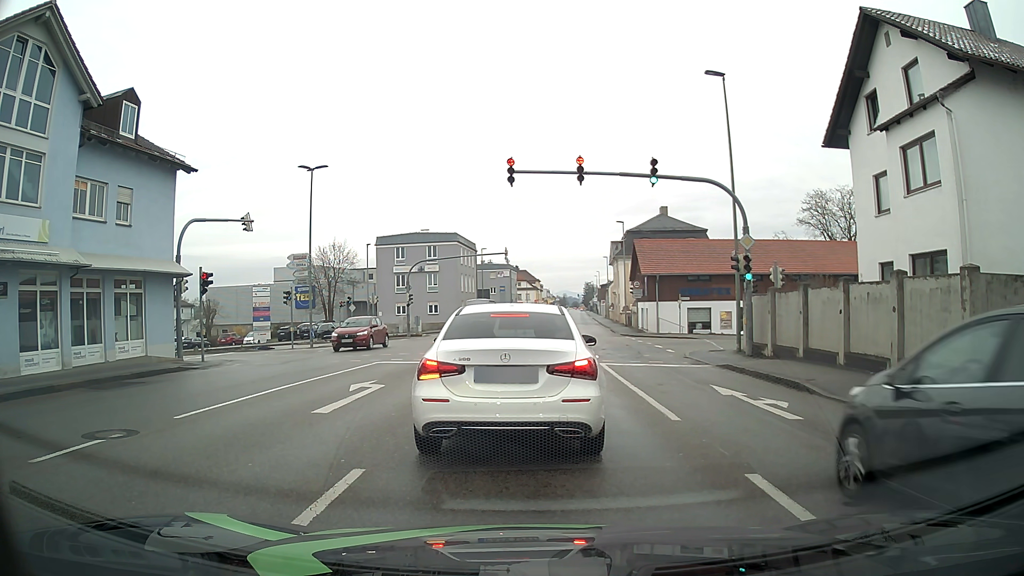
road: tertiary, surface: asphalt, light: Day
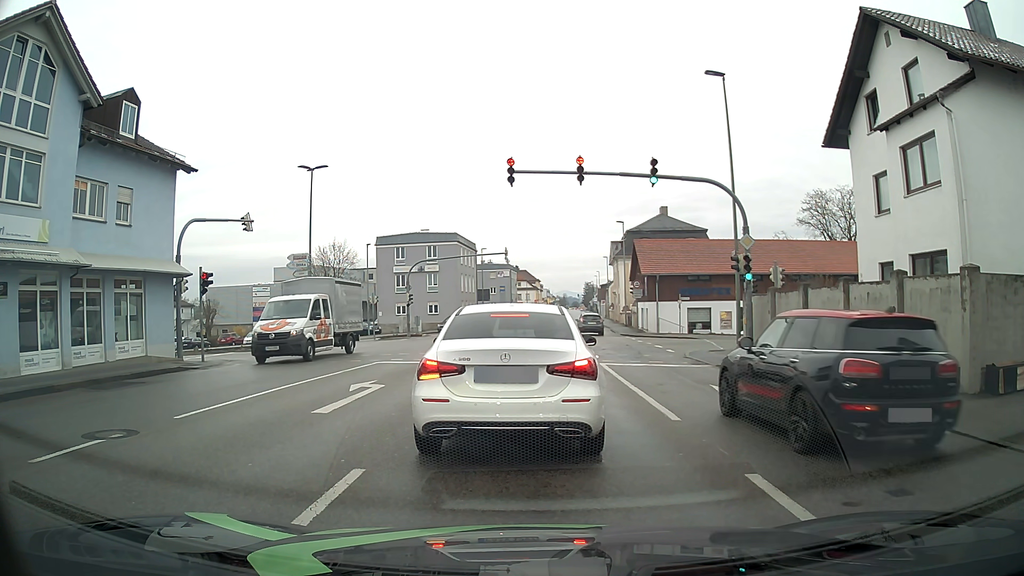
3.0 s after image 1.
(0.0, 0.0) m; 0°
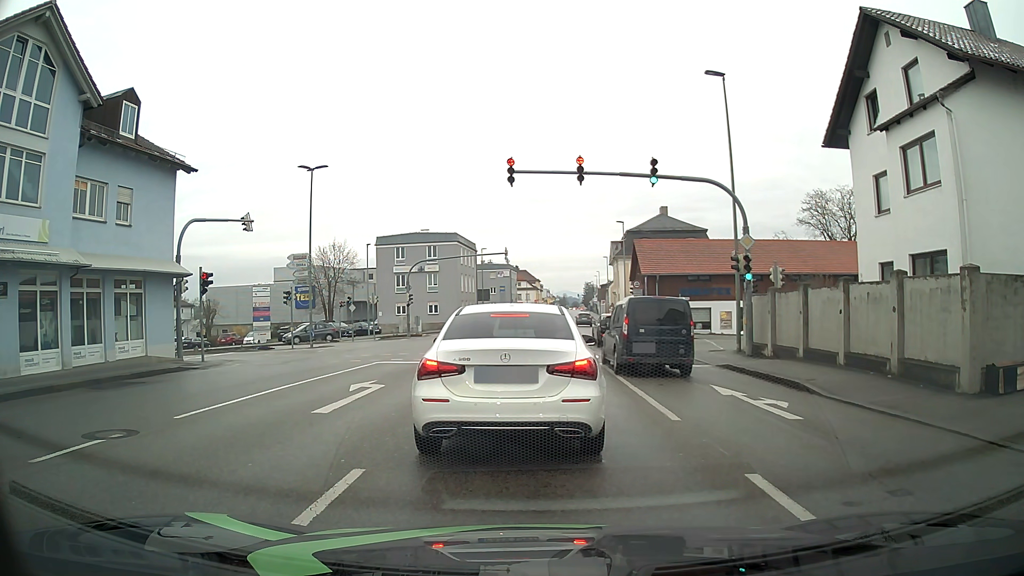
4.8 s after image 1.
(0.0, 0.0) m; 0°
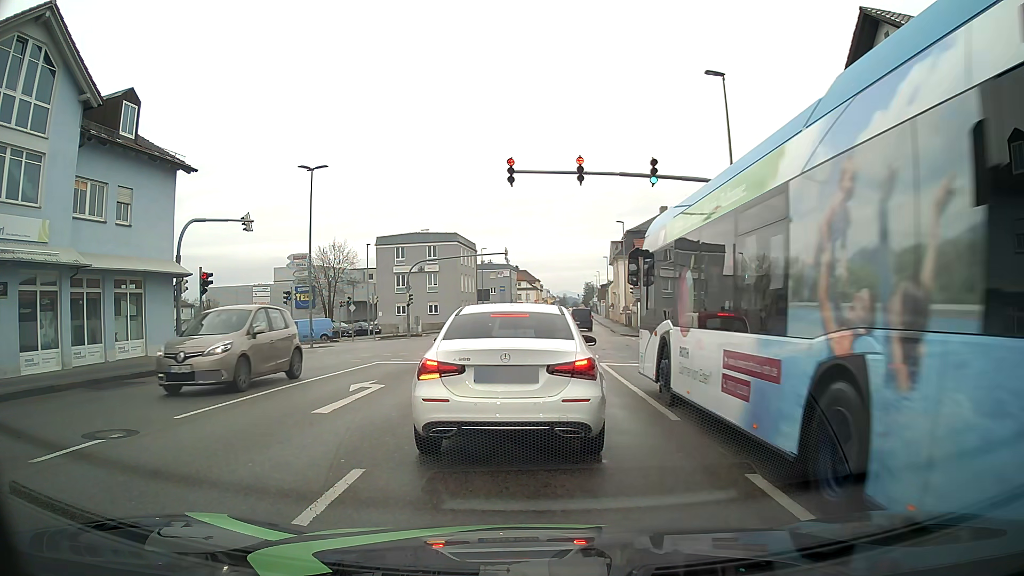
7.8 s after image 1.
(0.0, 0.0) m; 0°
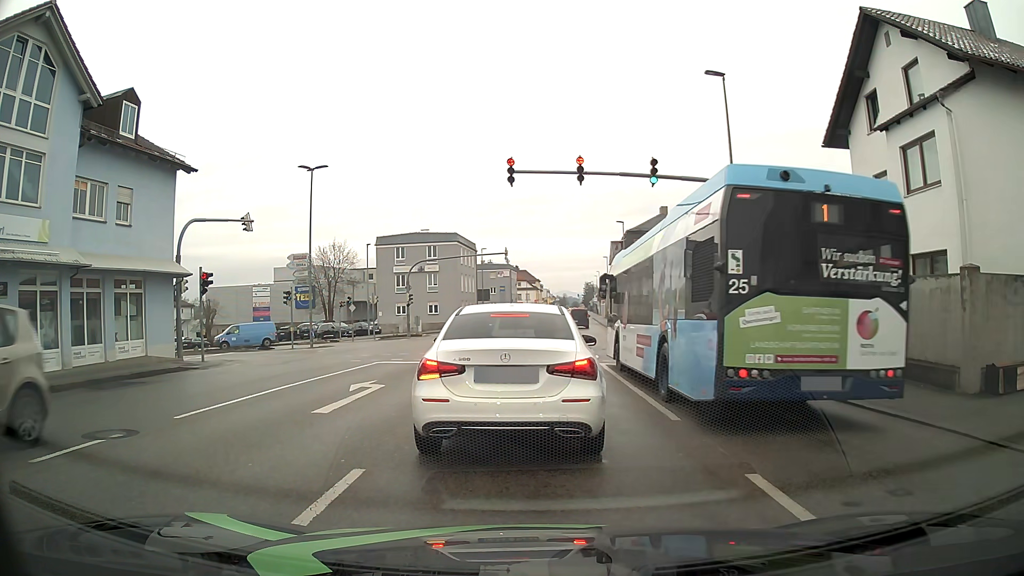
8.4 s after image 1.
(0.0, 0.0) m; 0°
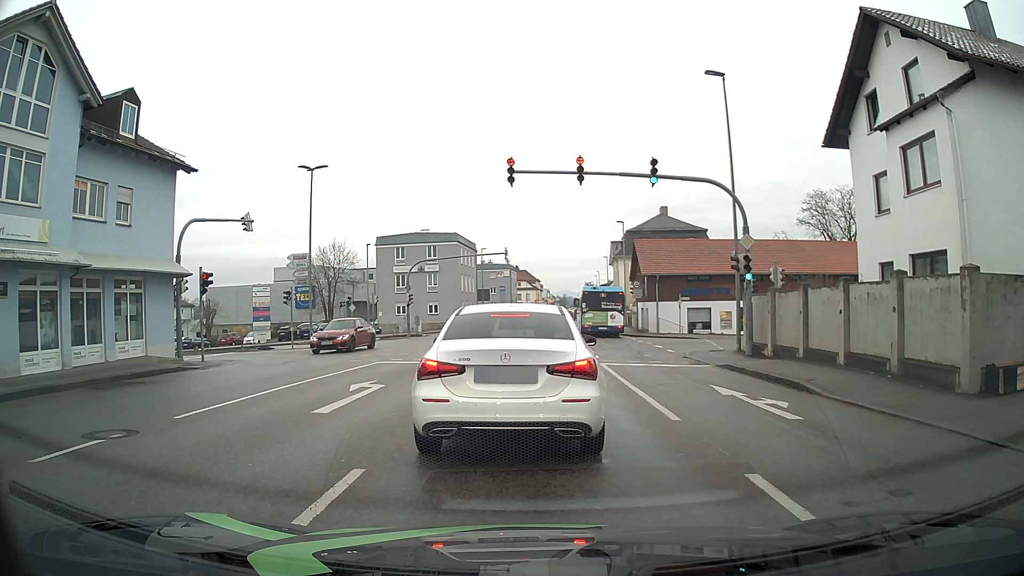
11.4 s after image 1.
(0.0, 0.0) m; 0°
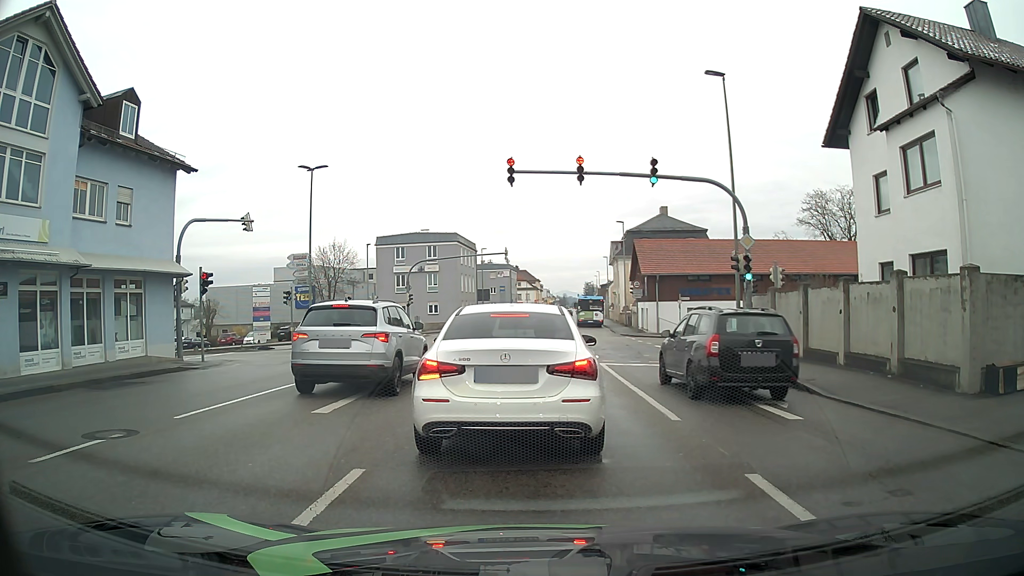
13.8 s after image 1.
(0.0, 0.0) m; 0°
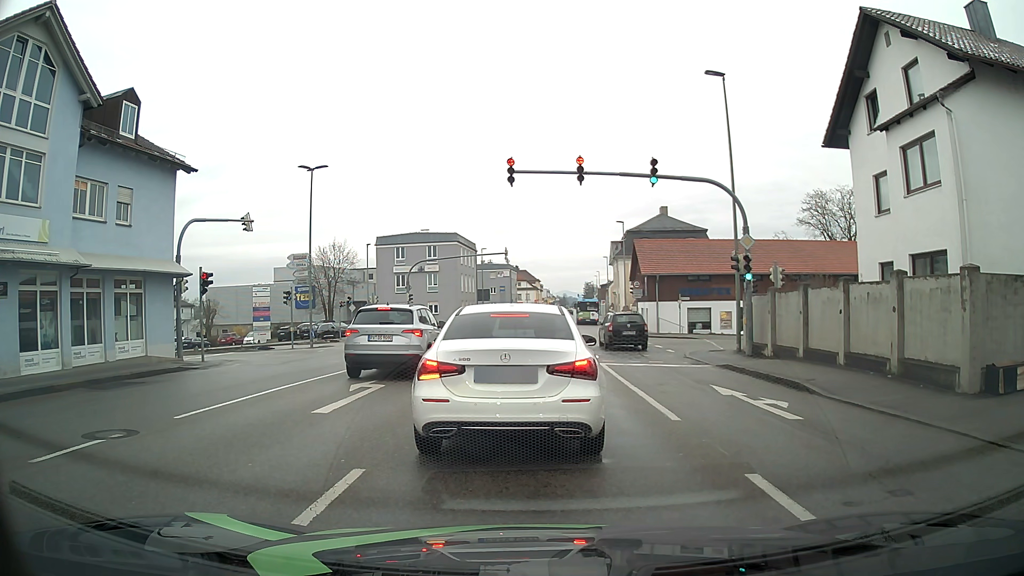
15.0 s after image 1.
(0.0, 0.0) m; 0°
(0, +10) (+1, +20) (+1, +30) (-1, +40) (-9, +45) (-18, +47) (-28, +47) (-38, +47) (-48, +48) (-58, +48) m
